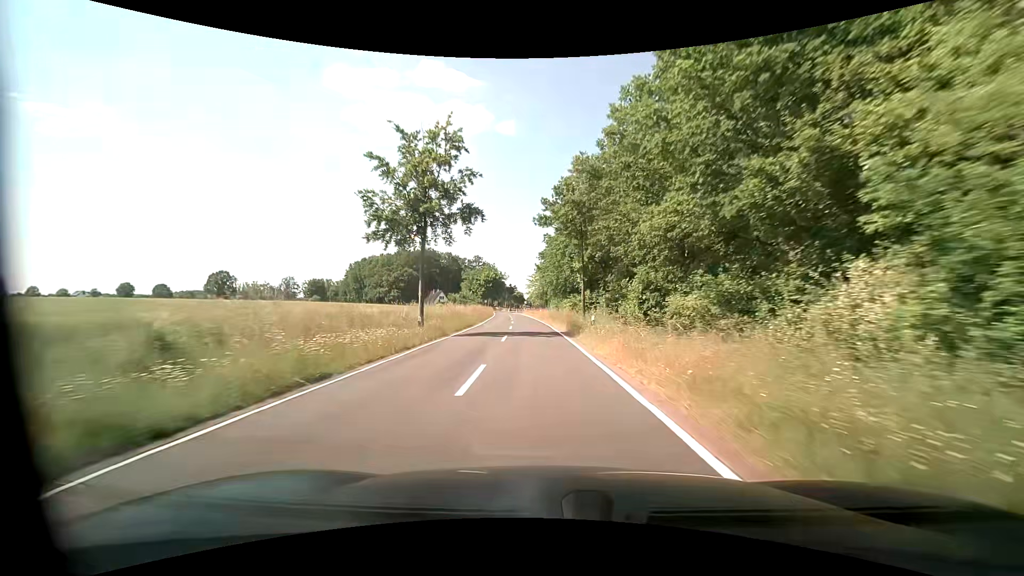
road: tertiary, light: Day
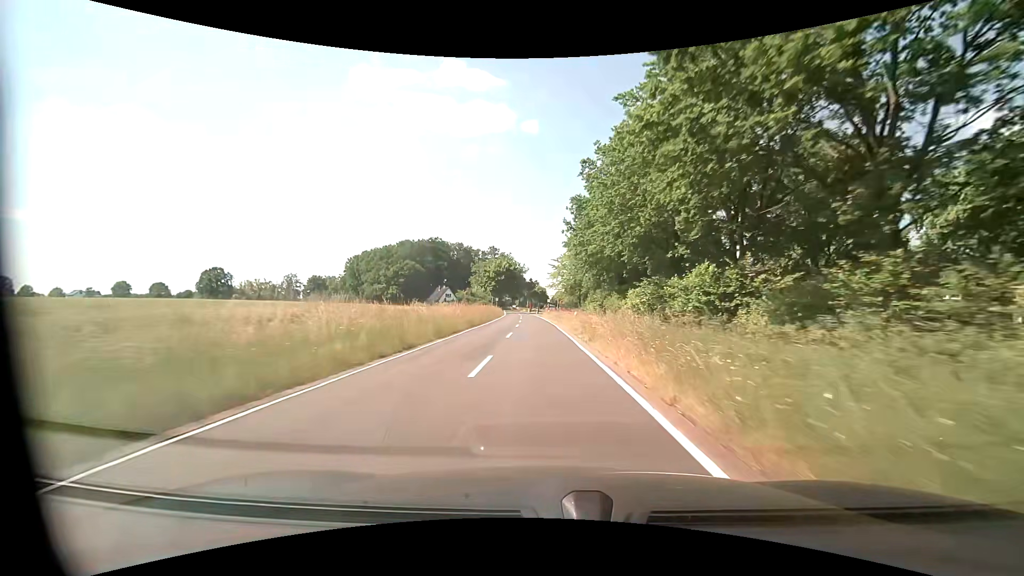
(-0.6, +34.0) m; -3°
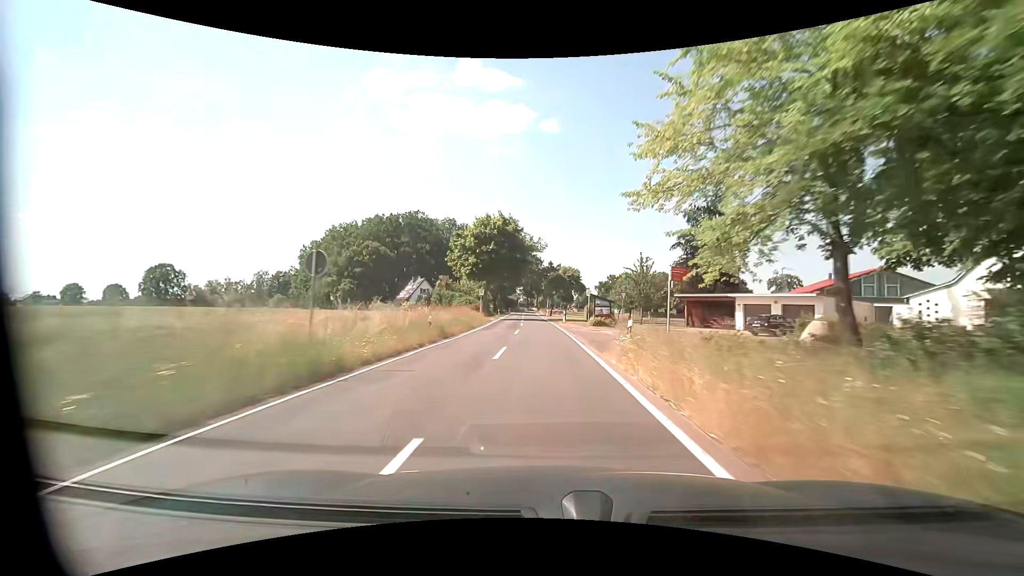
(-0.4, +56.7) m; -1°
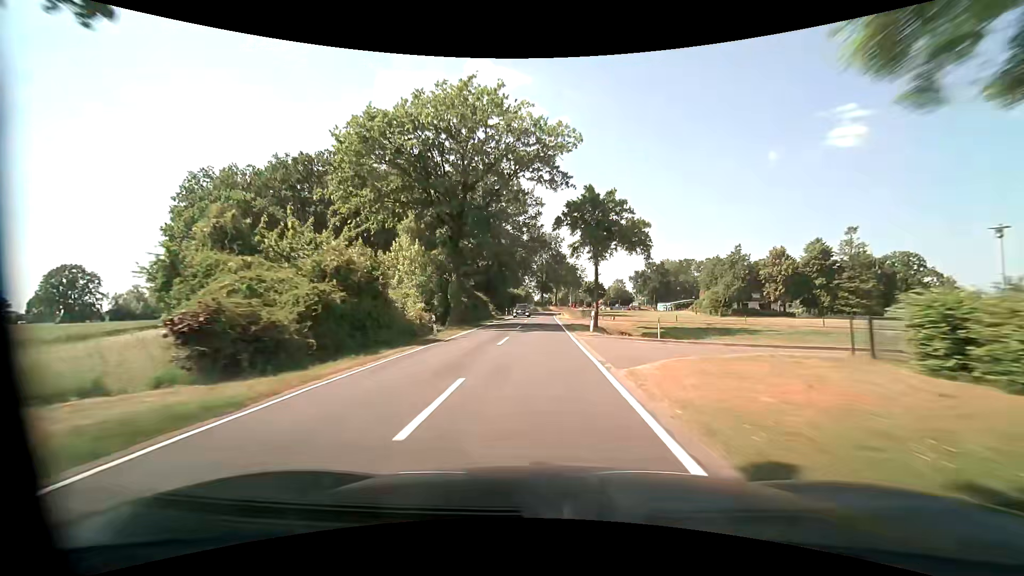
(-1.1, +56.6) m; -2°
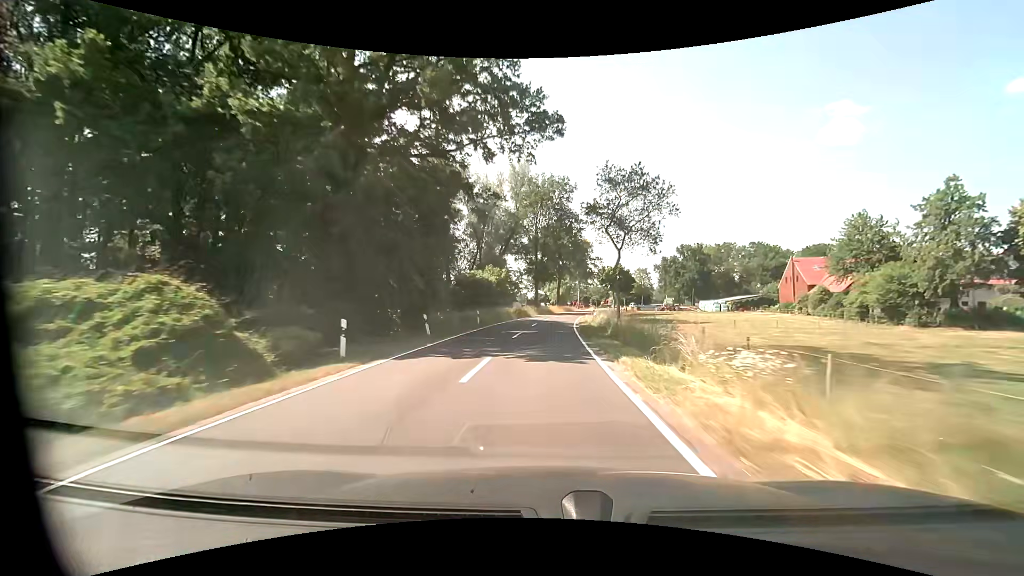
(-0.4, +56.4) m; 0°
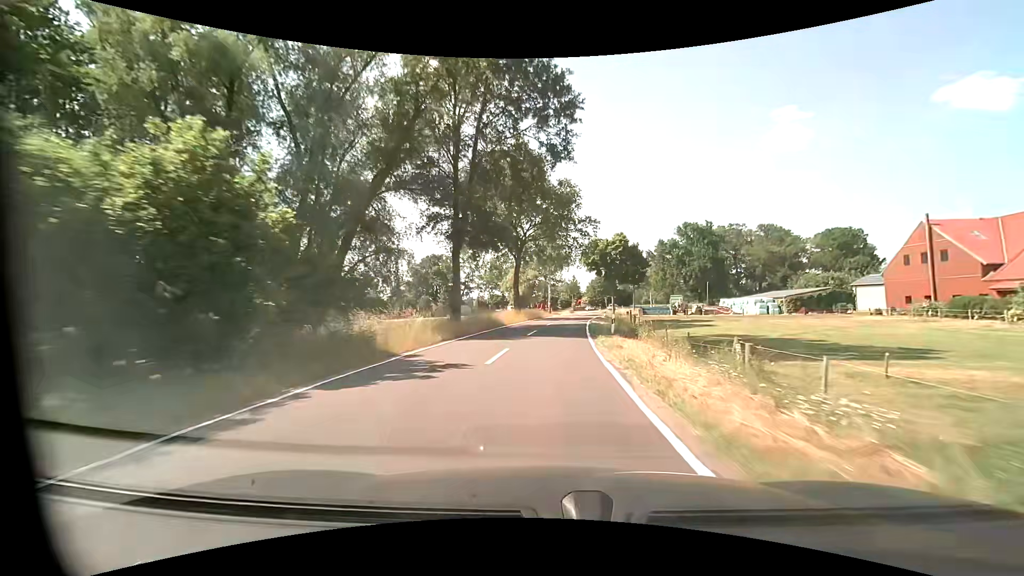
(+1.4, +45.1) m; +4°
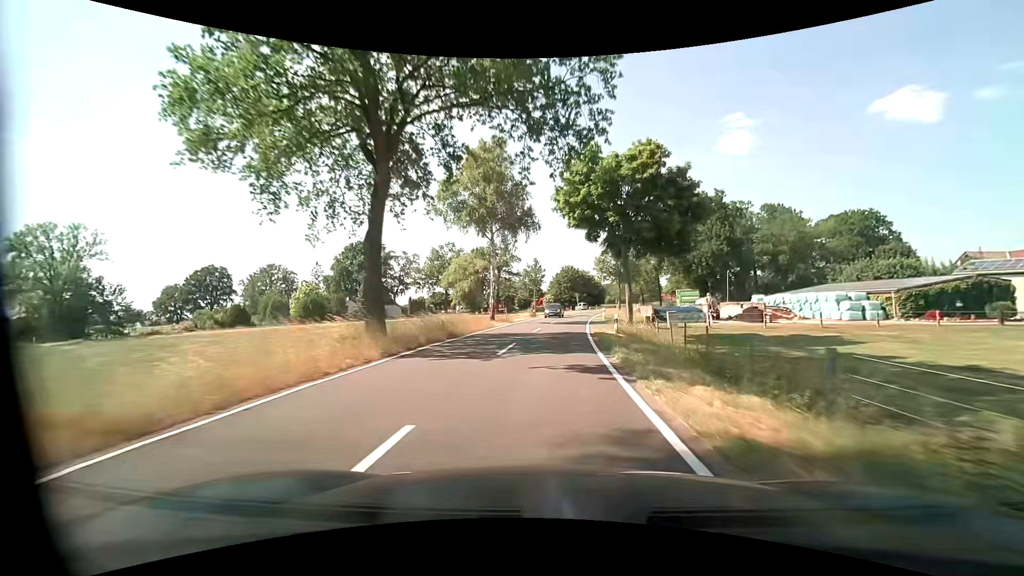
(+1.4, +33.8) m; +5°
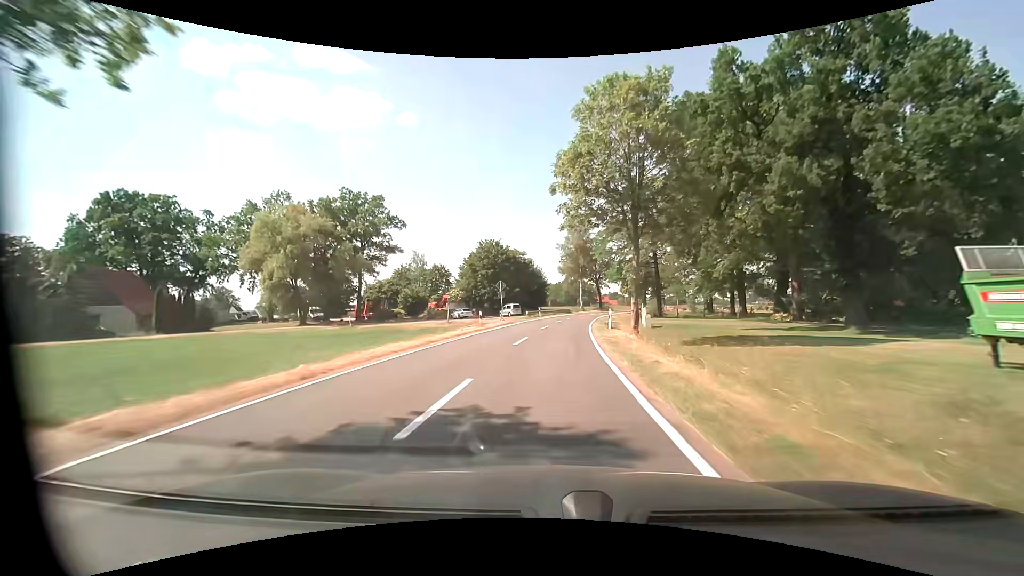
(+3.9, +56.2) m; +8°
(0, +10) (+1, +20) (+1, +30) (+2, +40) (+3, +50) (+5, +60) (+7, +70) (+9, +79) (+11, +89) (+14, +99) m
